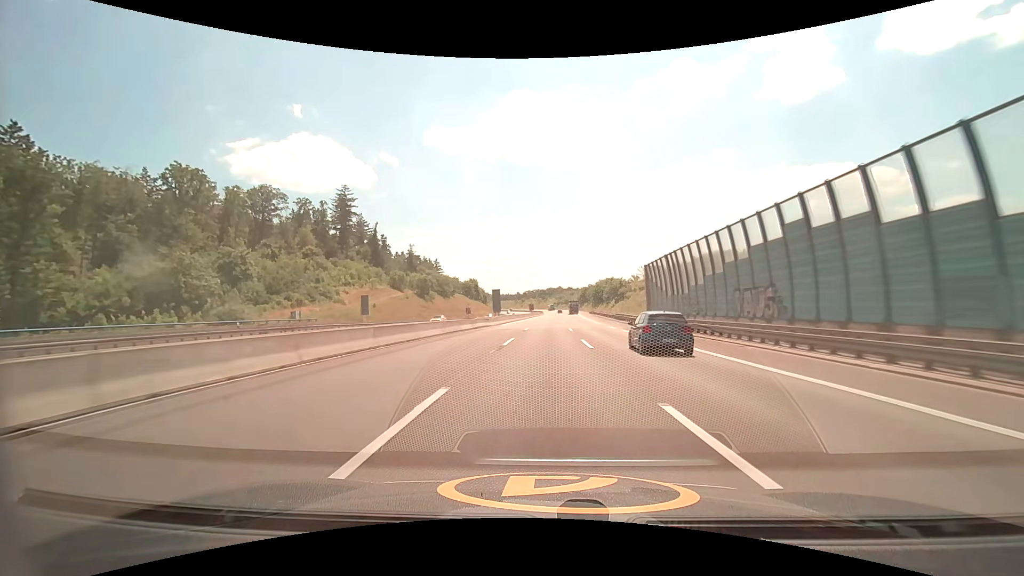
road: motorway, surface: asphalt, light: Day
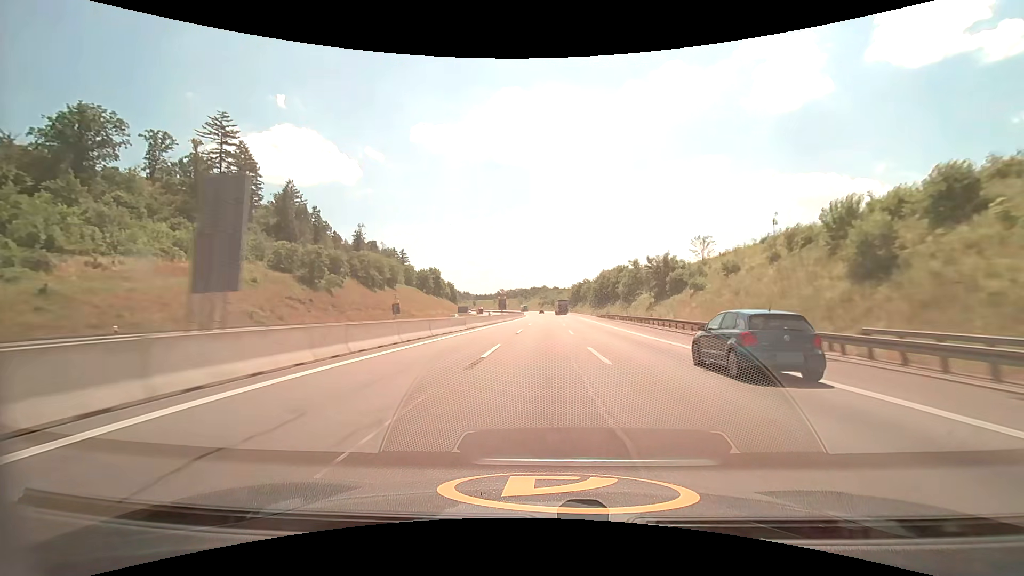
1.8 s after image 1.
(+1.0, +59.9) m; +2°
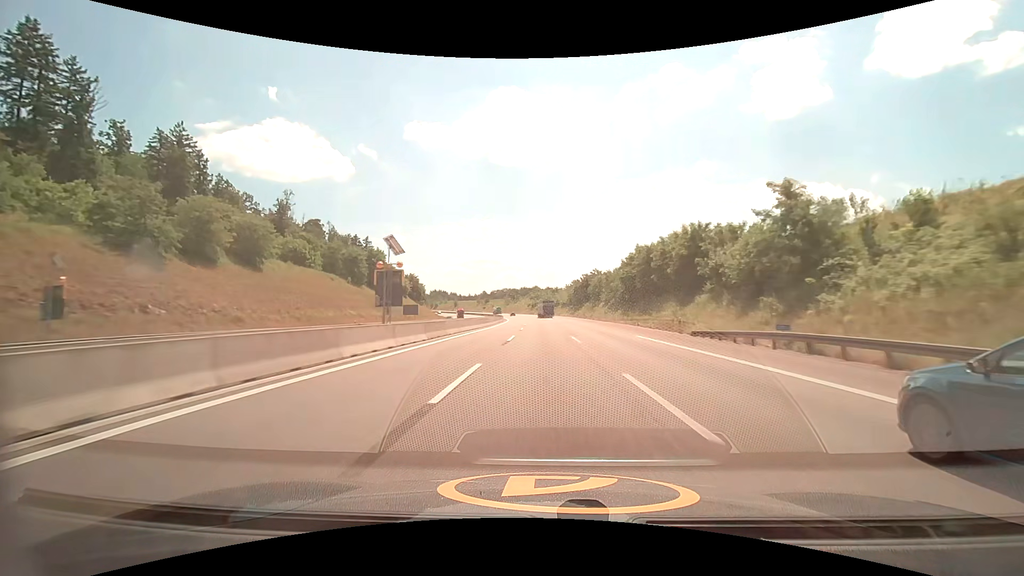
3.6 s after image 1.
(+0.6, +60.9) m; +1°
(0, +10) (0, +20) (0, +30) (0, +40) (0, +50) (0, +60) (0, +70) (-1, +80) (-1, +90) (-1, +100) m
